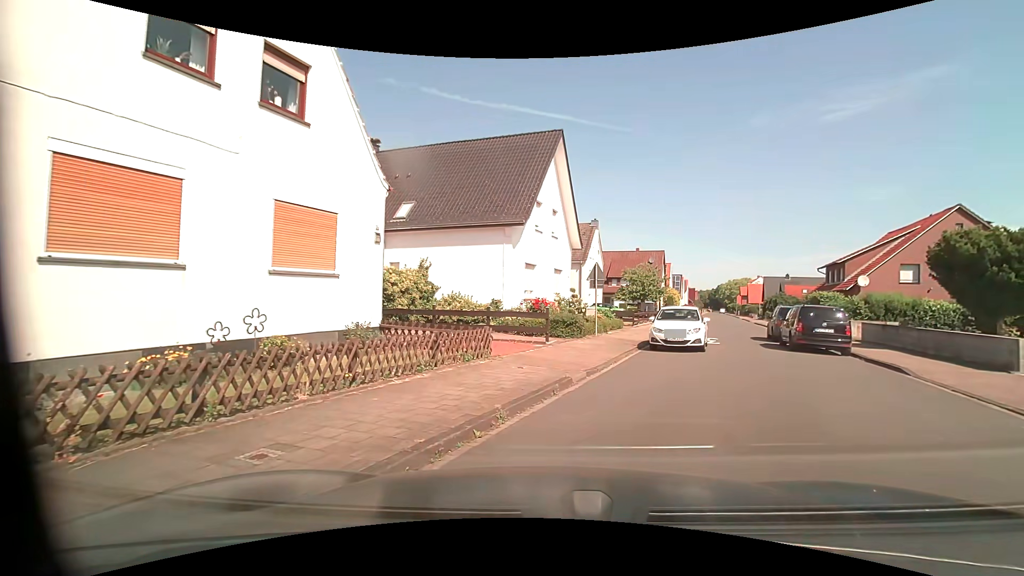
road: residential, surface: asphalt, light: Day
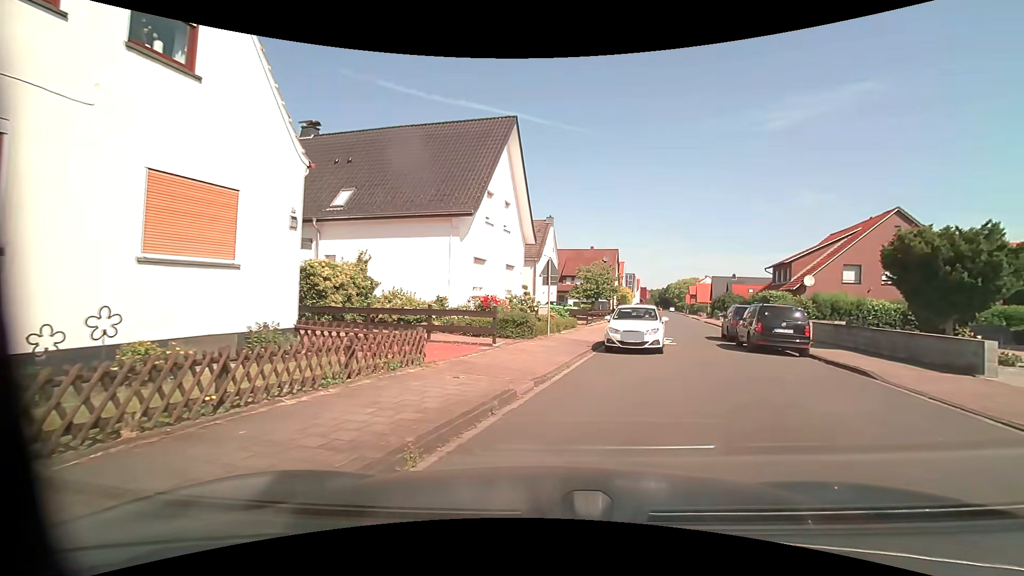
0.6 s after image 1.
(+0.1, +1.6) m; +6°
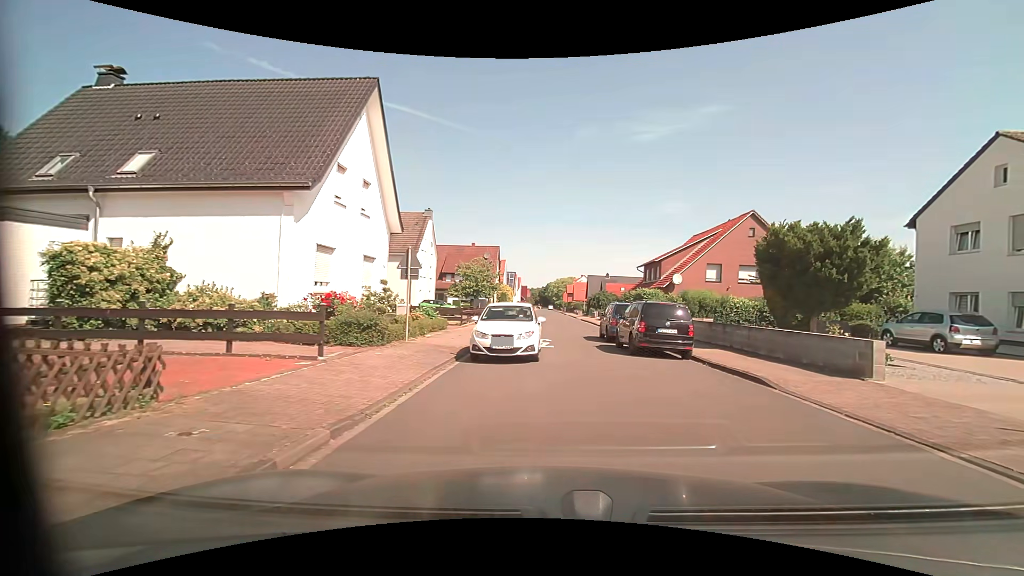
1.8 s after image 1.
(+0.4, +3.1) m; +15°
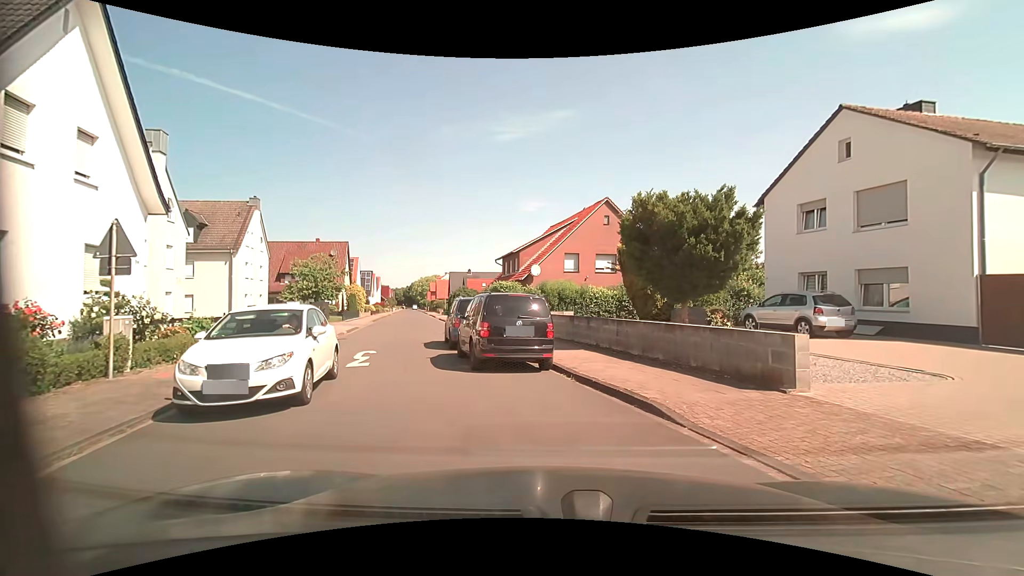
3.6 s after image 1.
(+0.7, +4.7) m; +14°
